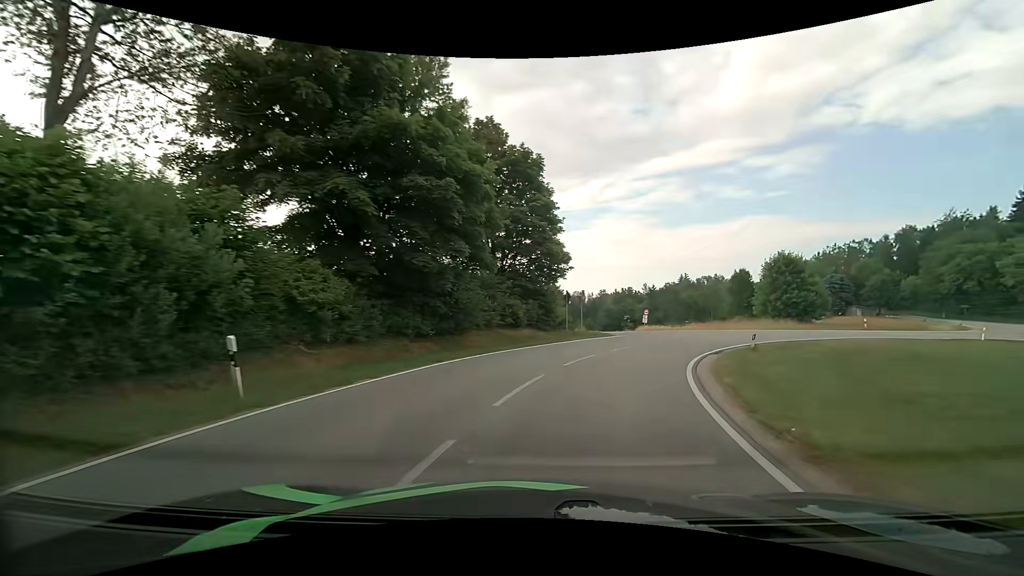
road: tertiary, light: Day
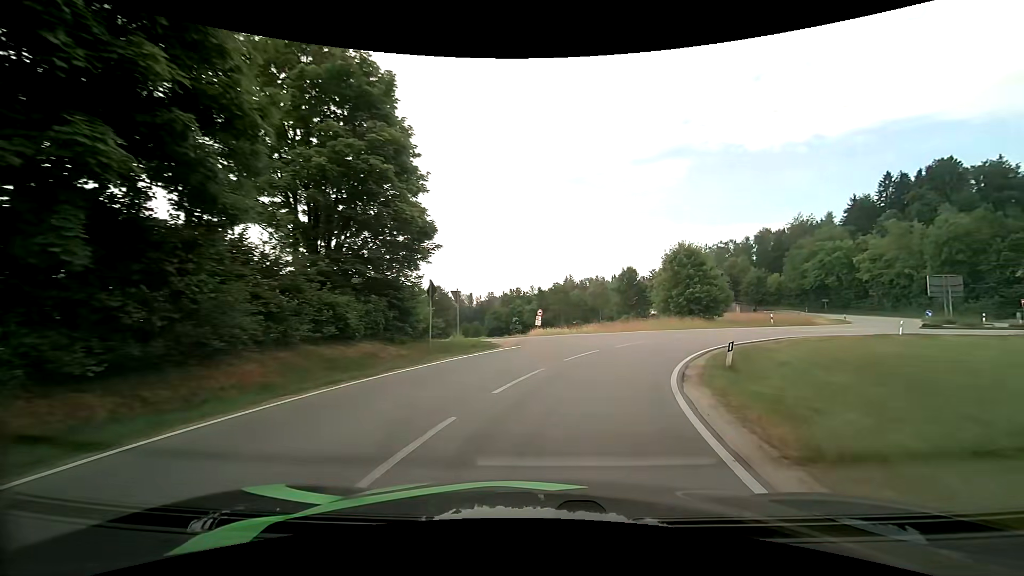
(+1.3, +10.6) m; +13°
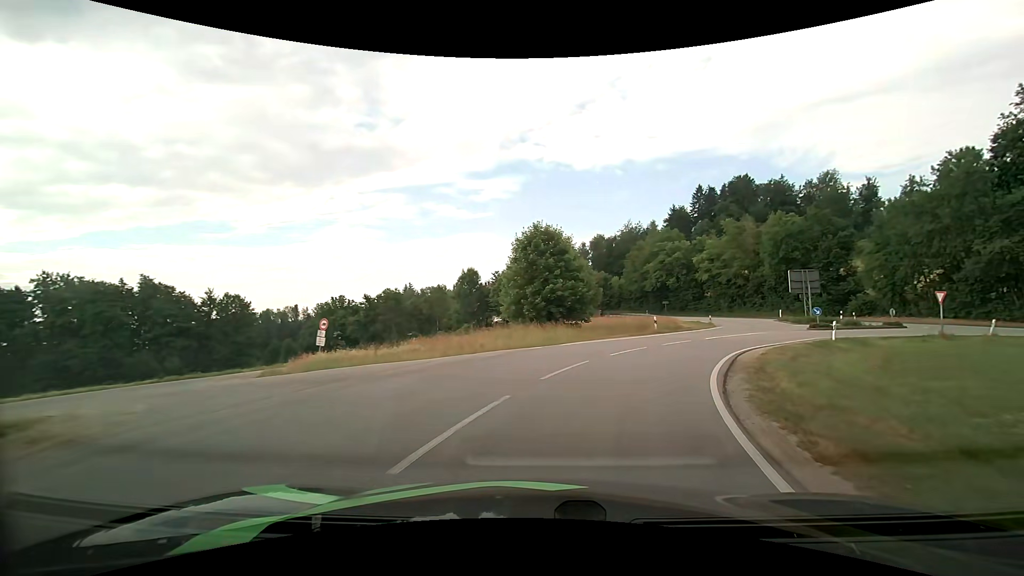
(+2.5, +16.1) m; +18°
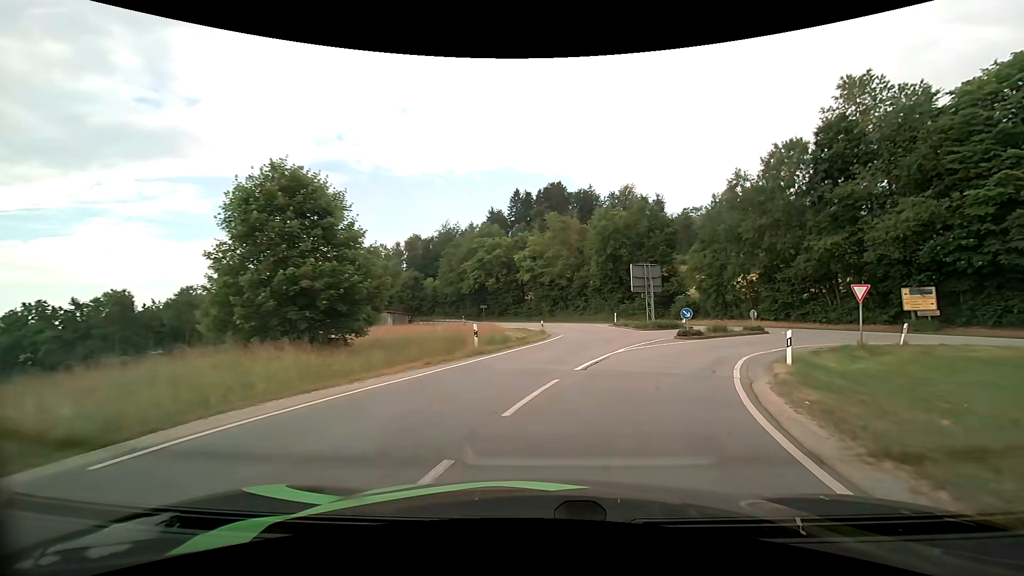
(+2.6, +15.0) m; +21°
